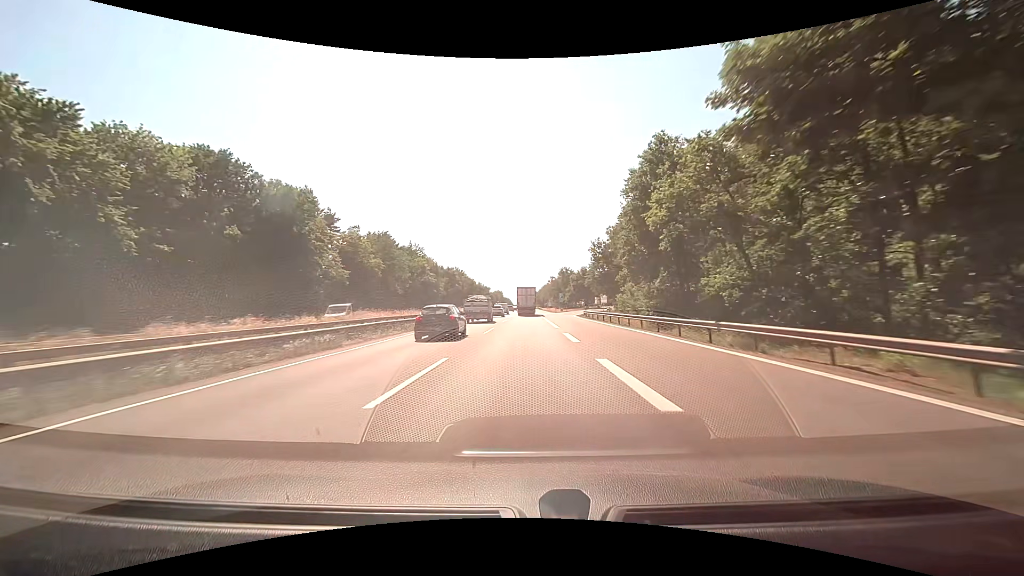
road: motorway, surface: asphalt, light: Day
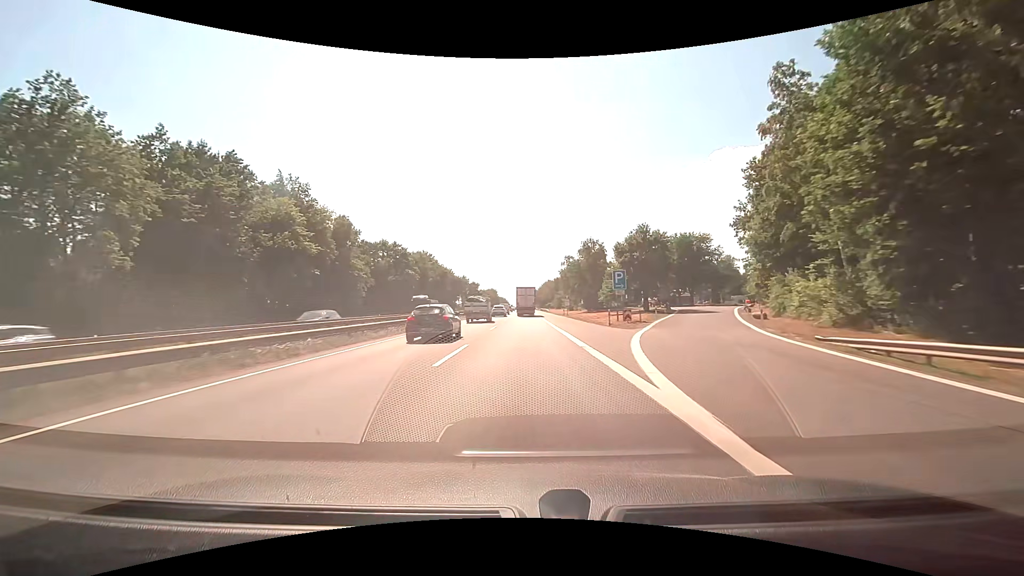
(0.0, +68.4) m; 0°
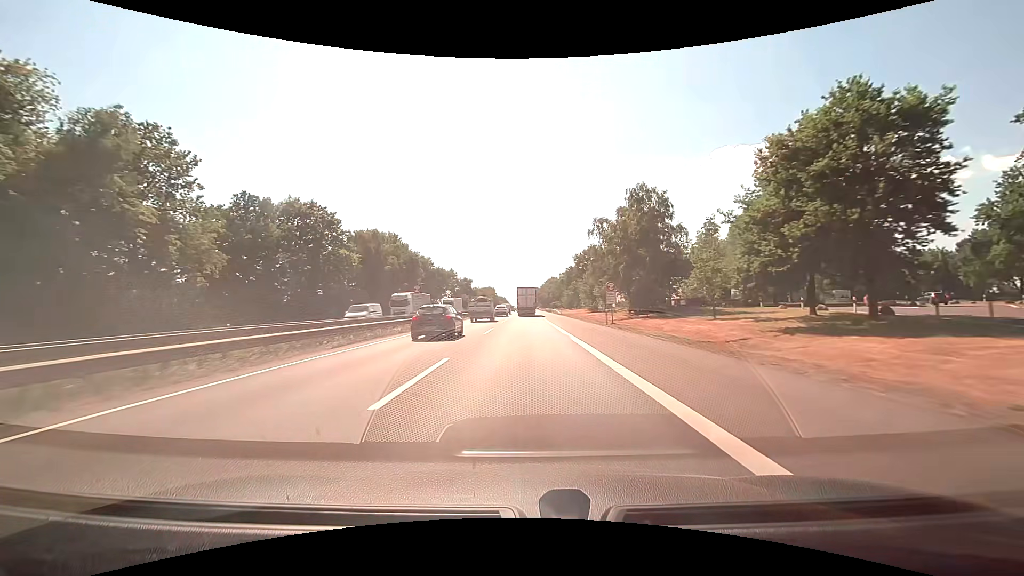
(-0.1, +41.0) m; 0°
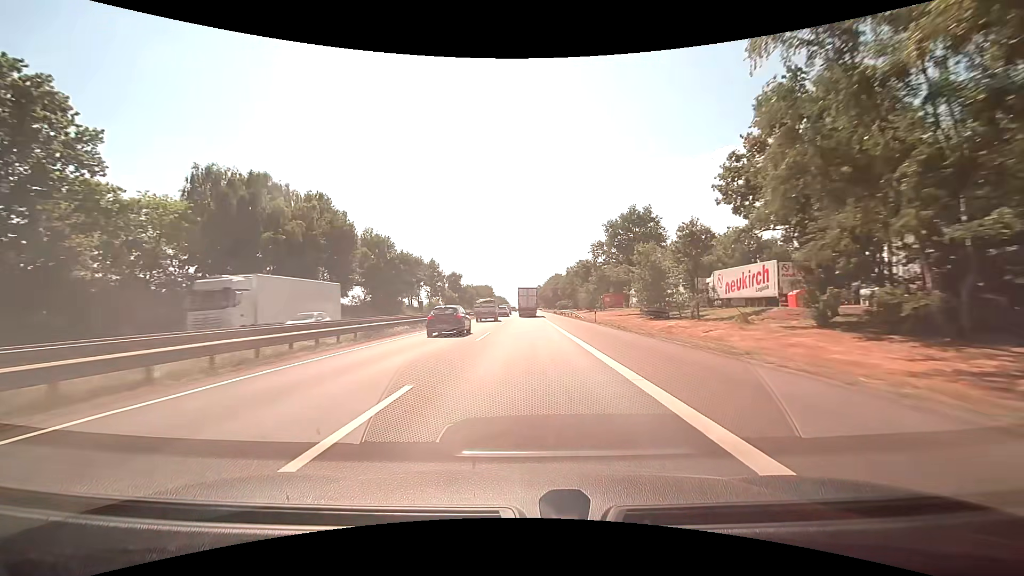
(0.0, +40.9) m; 0°
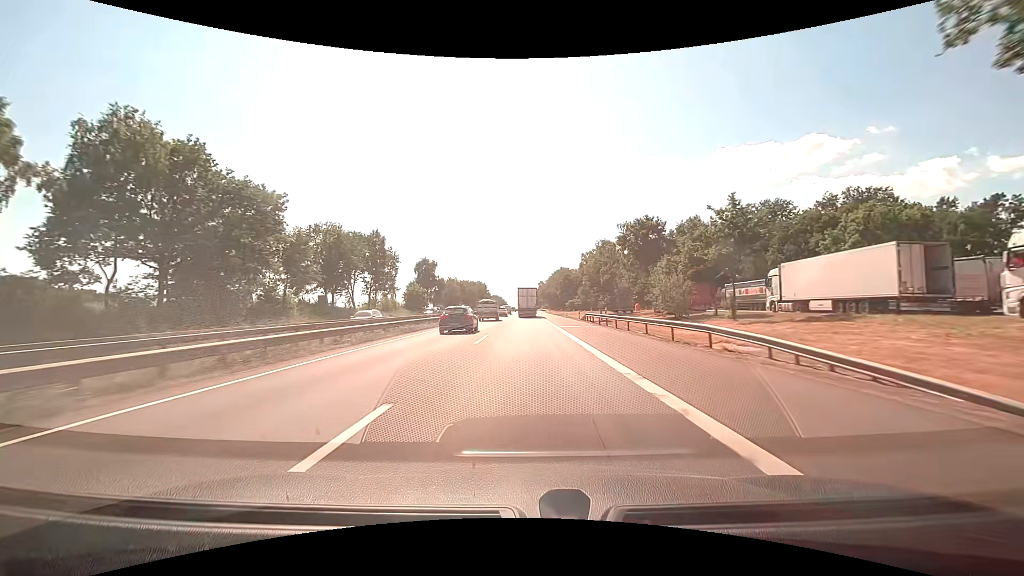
(0.0, +56.1) m; 0°
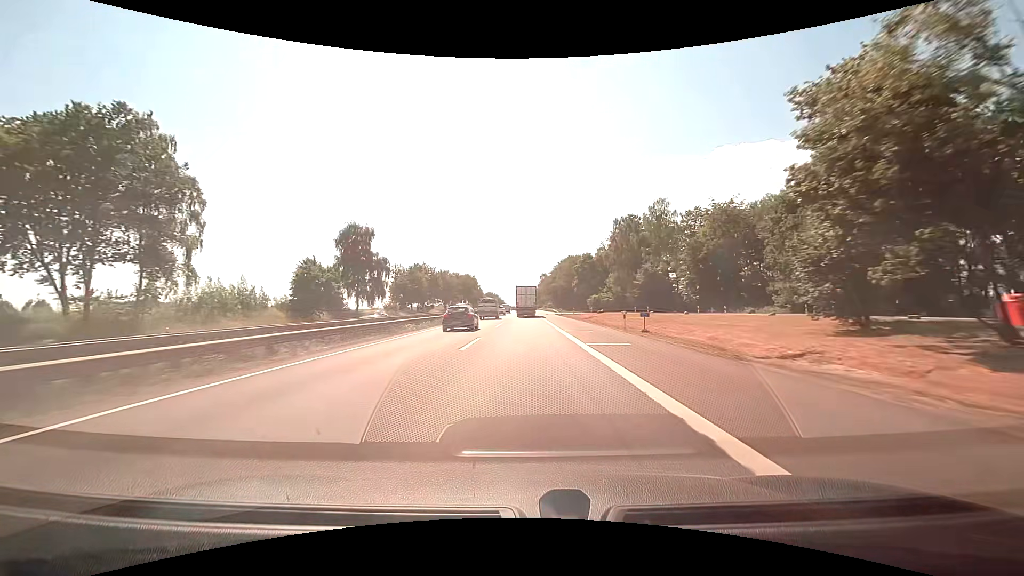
(+0.1, +57.8) m; 0°
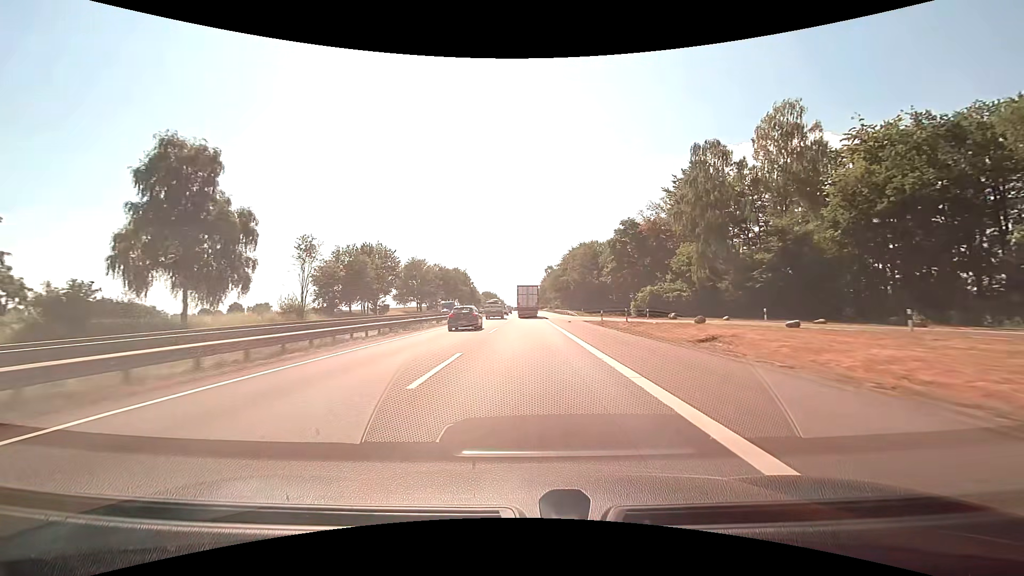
(-0.2, +43.6) m; 0°
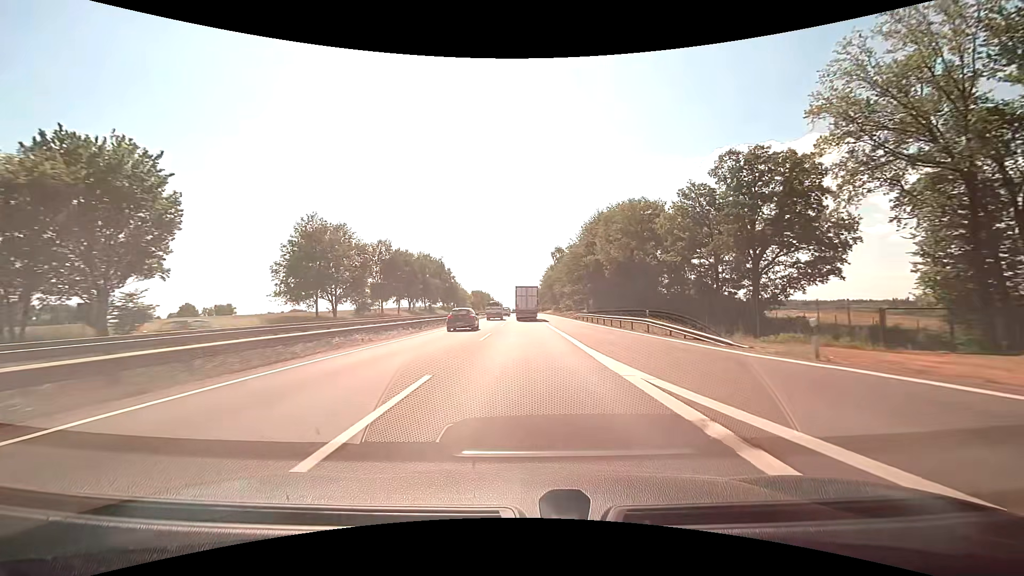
(0.0, +58.8) m; 0°
(0, +10) (0, +20) (0, +30) (0, +40) (0, +50) (0, +60) (0, +70) (0, +80) (0, +90) (0, +100) m
